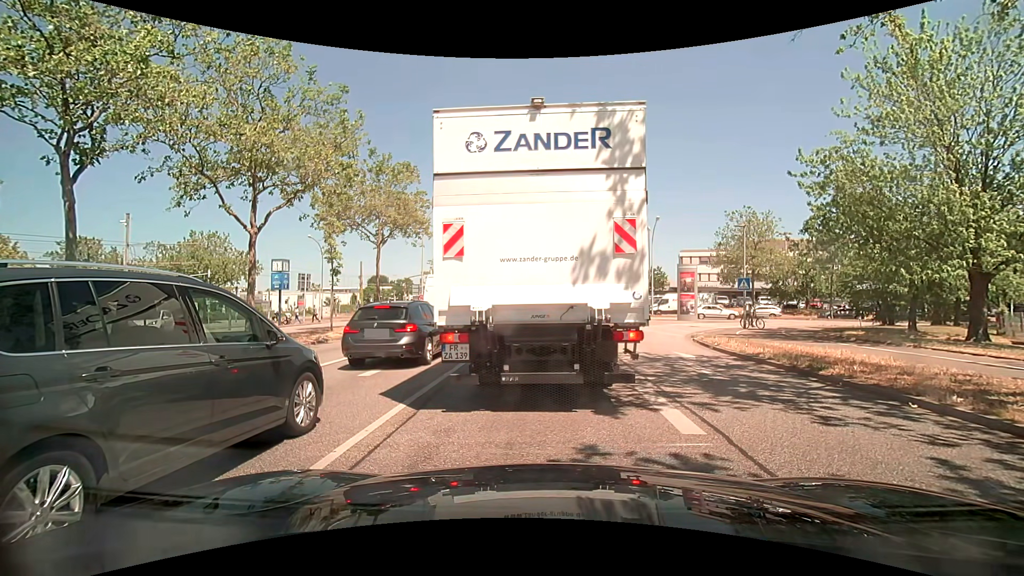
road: primary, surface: asphalt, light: Day
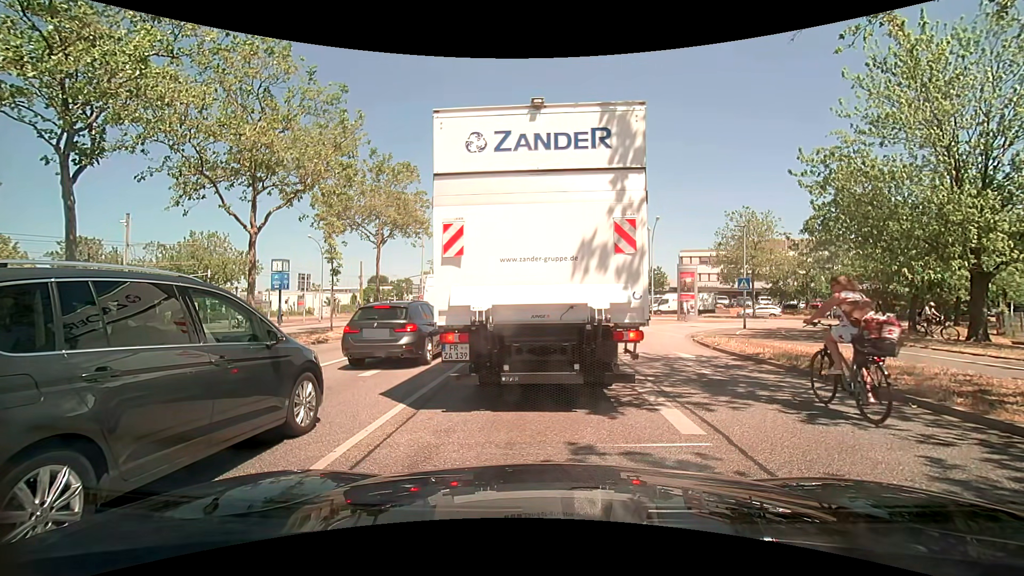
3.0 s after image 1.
(0.0, 0.0) m; 0°
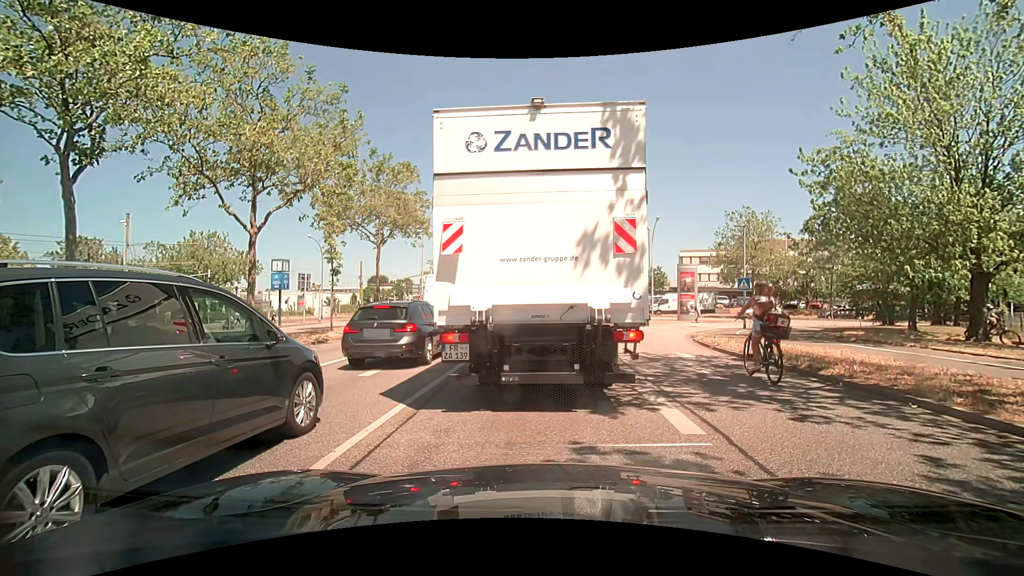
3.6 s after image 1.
(0.0, 0.0) m; 0°
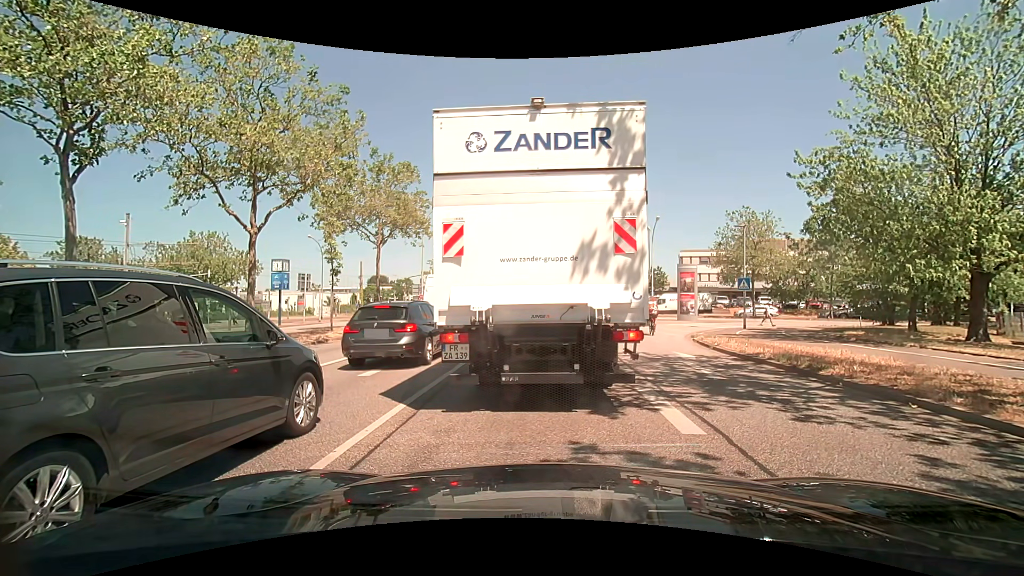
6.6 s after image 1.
(0.0, 0.0) m; 0°
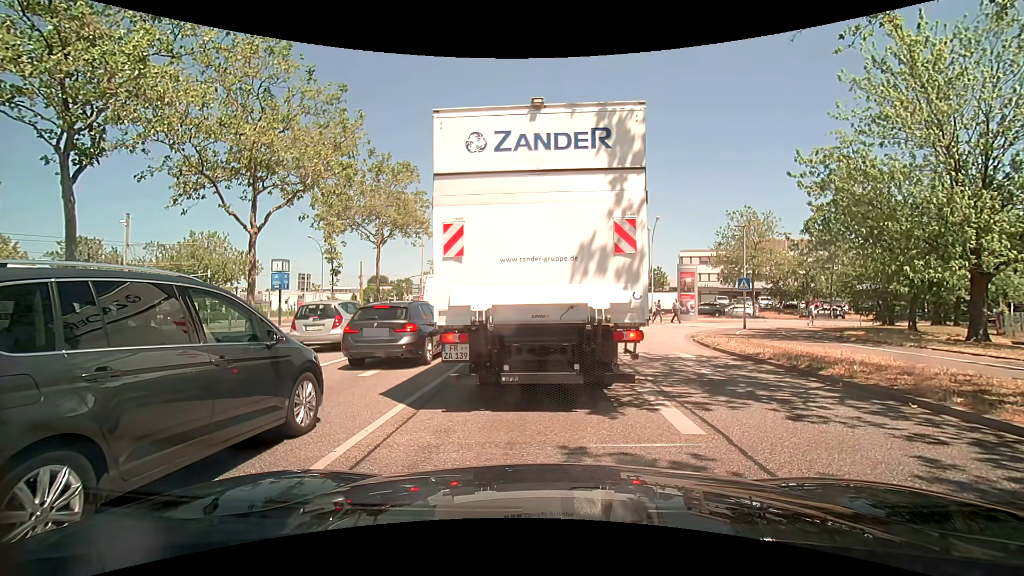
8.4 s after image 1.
(0.0, 0.0) m; 0°
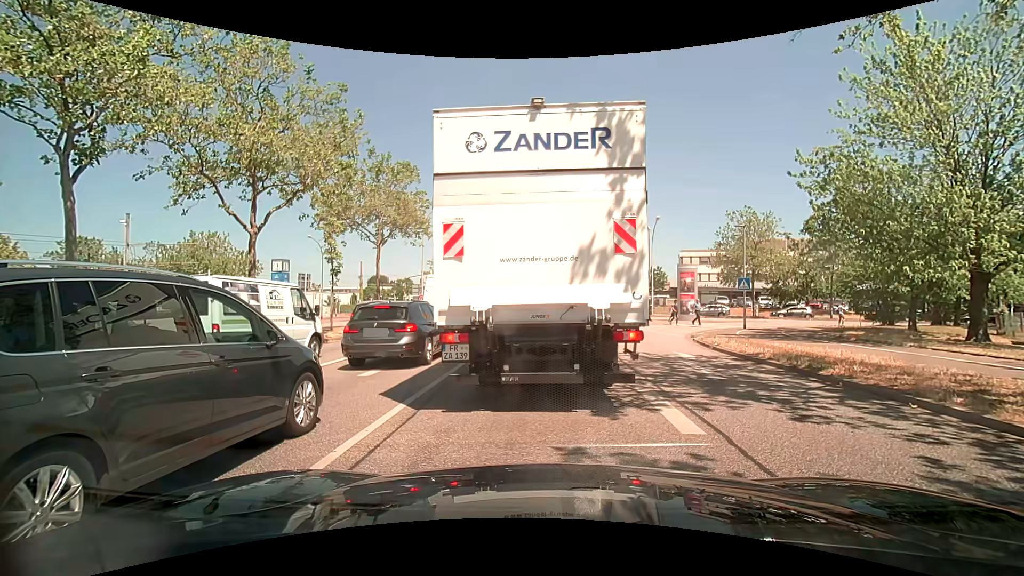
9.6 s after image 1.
(0.0, 0.0) m; 0°
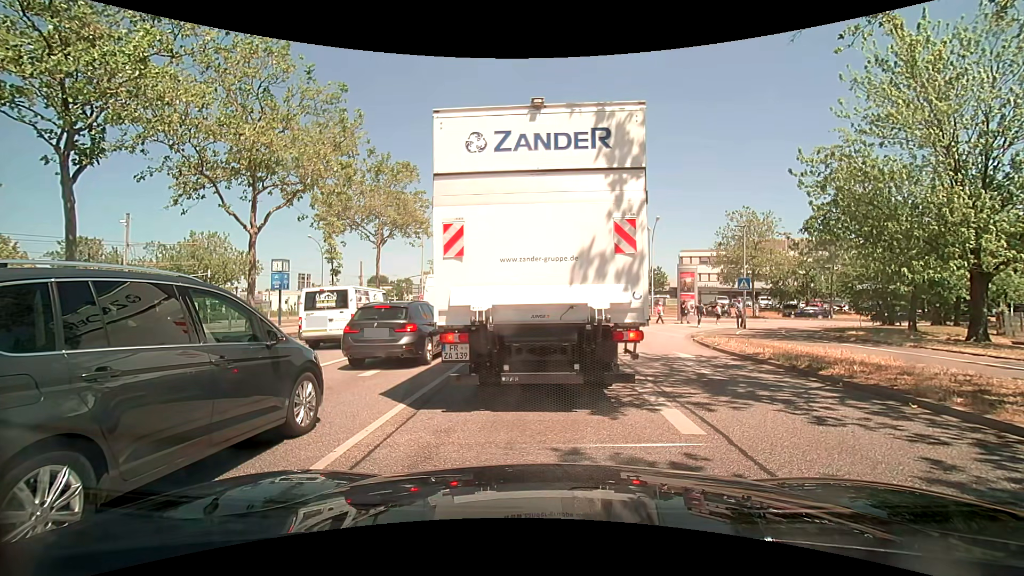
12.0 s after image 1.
(0.0, 0.0) m; 0°
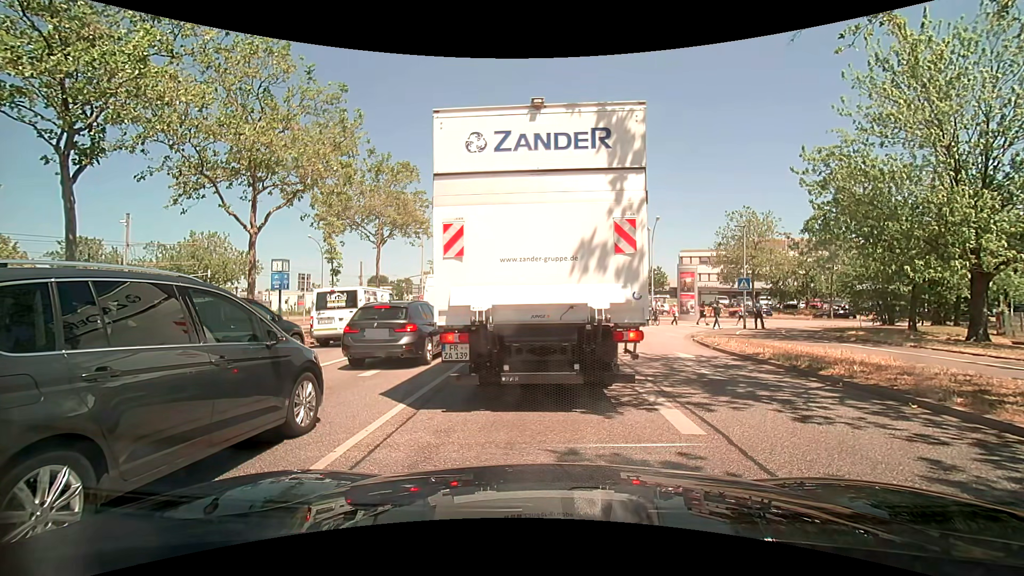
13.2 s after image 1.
(0.0, 0.0) m; 0°
